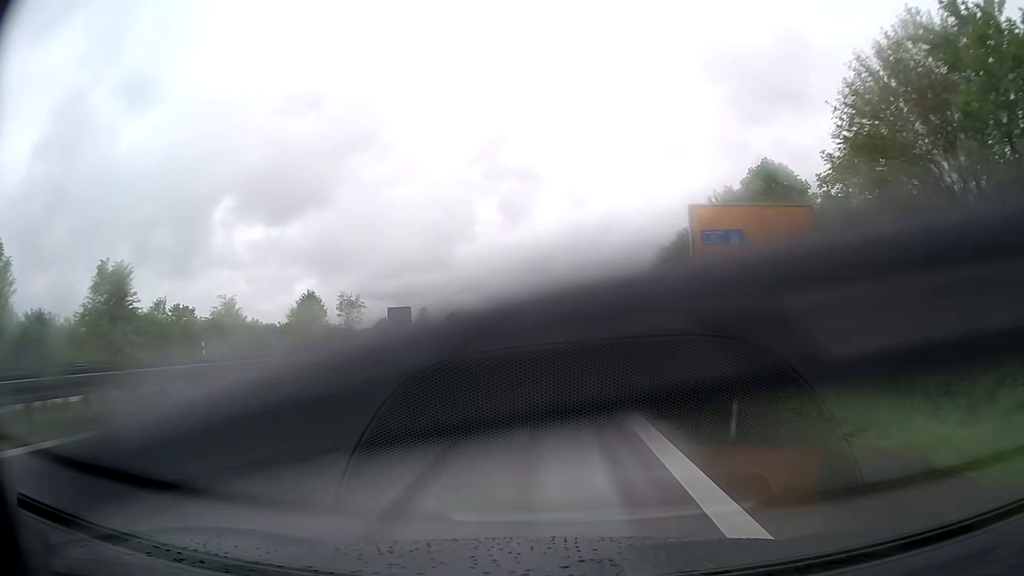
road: trunk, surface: asphalt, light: Day
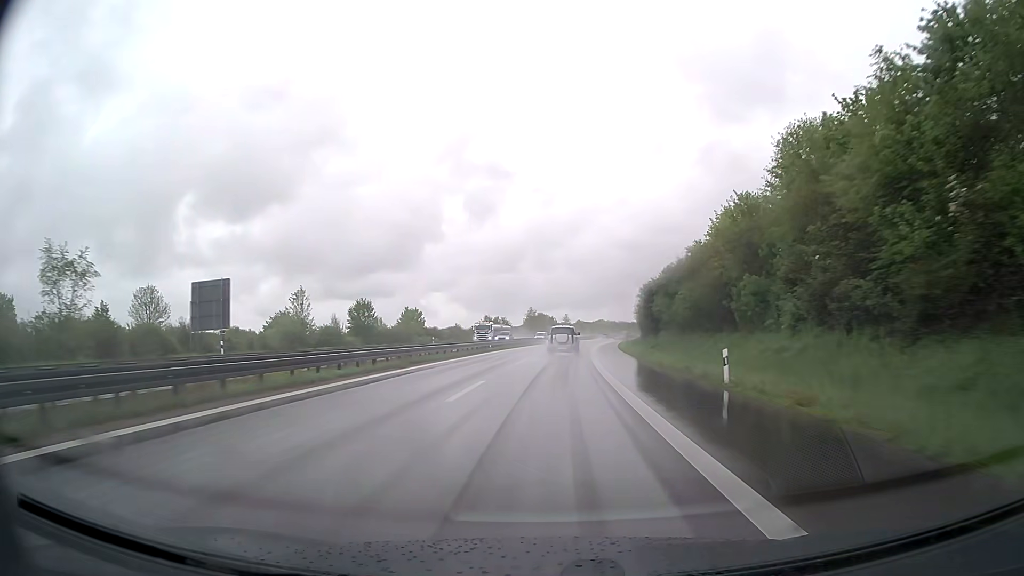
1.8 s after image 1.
(+1.1, +47.9) m; +3°
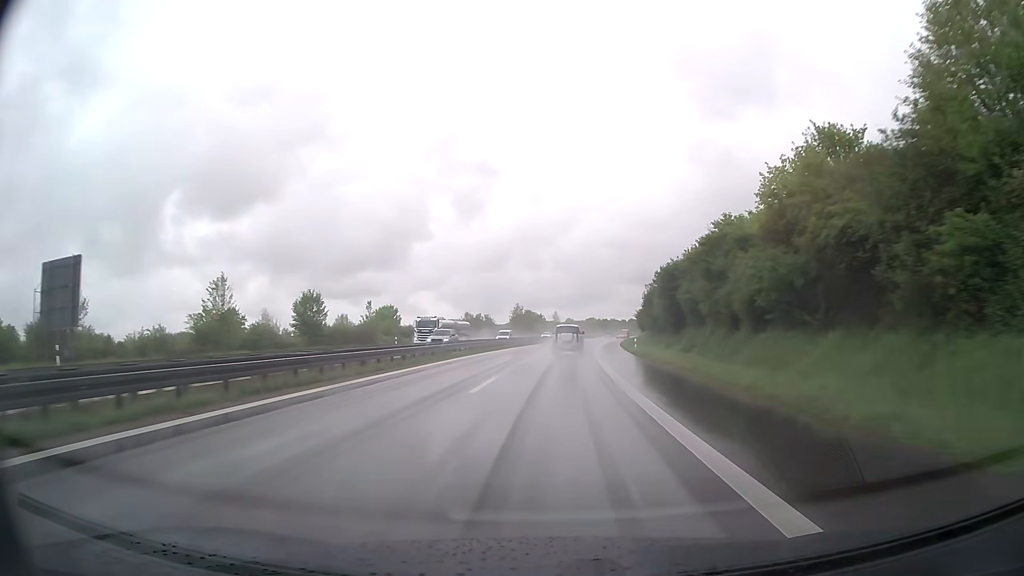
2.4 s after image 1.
(+0.1, +16.1) m; +1°
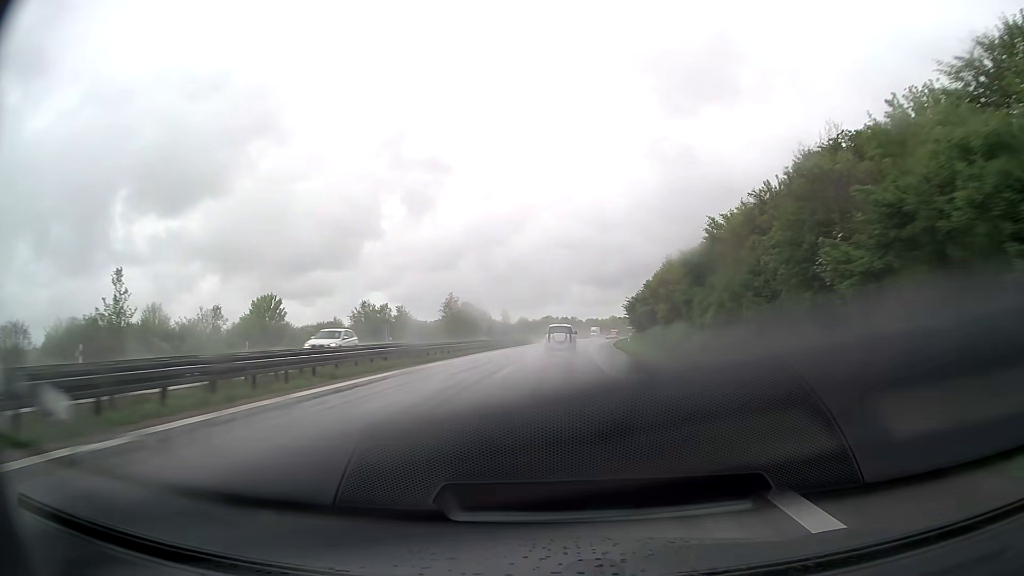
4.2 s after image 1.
(+1.6, +48.6) m; +4°
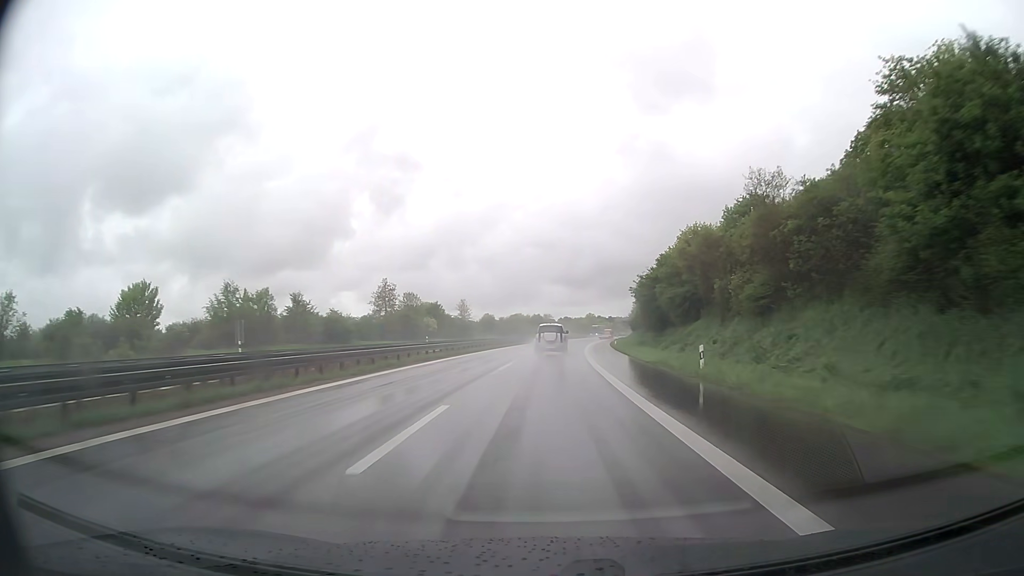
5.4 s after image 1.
(+0.7, +32.7) m; +3°
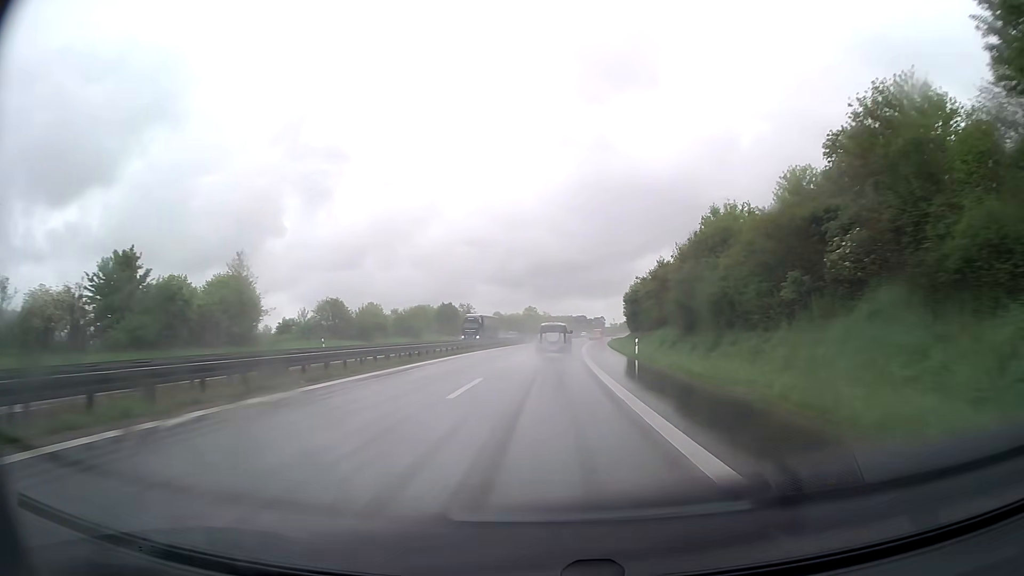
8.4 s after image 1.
(+3.7, +82.9) m; +5°
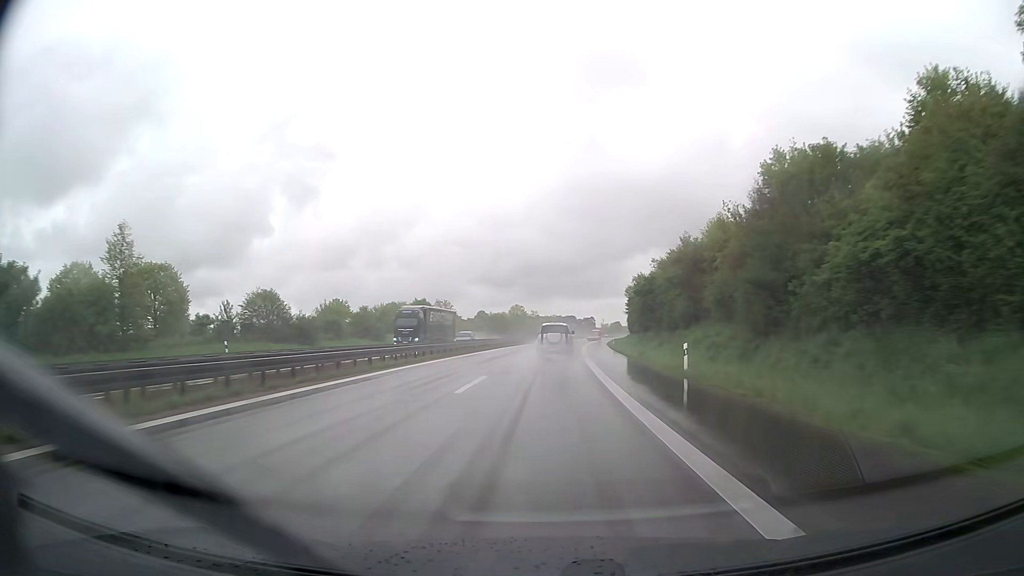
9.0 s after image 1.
(+0.2, +16.8) m; +1°
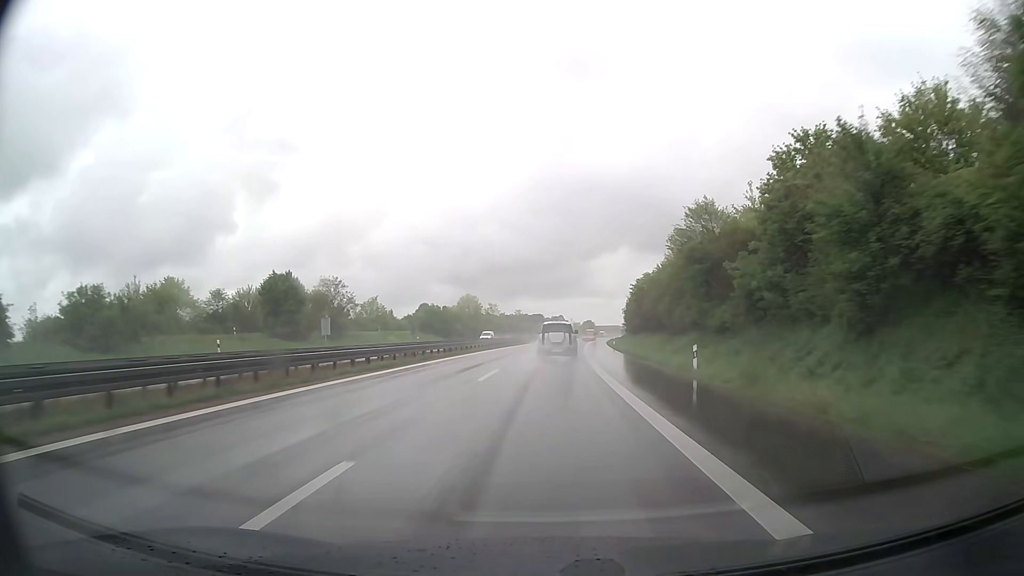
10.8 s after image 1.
(+1.3, +50.7) m; +3°
(0, +10) (0, +20) (0, +30) (+1, +40) (+1, +50) (+1, +60) (+2, +70) (+2, +80) (+3, +90) (+3, +100) m
